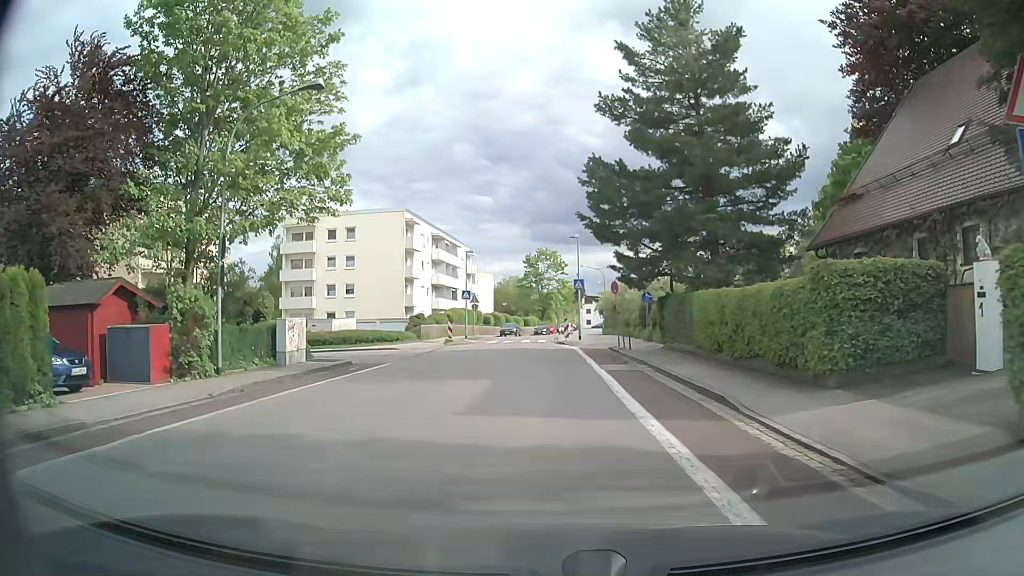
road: tertiary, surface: asphalt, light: Day
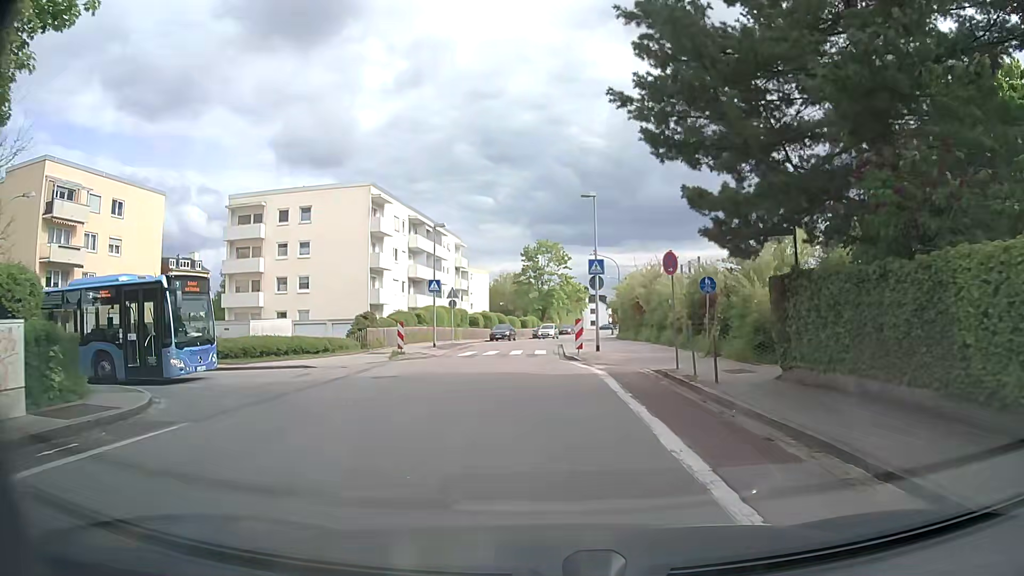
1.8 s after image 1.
(-0.1, +13.5) m; 0°
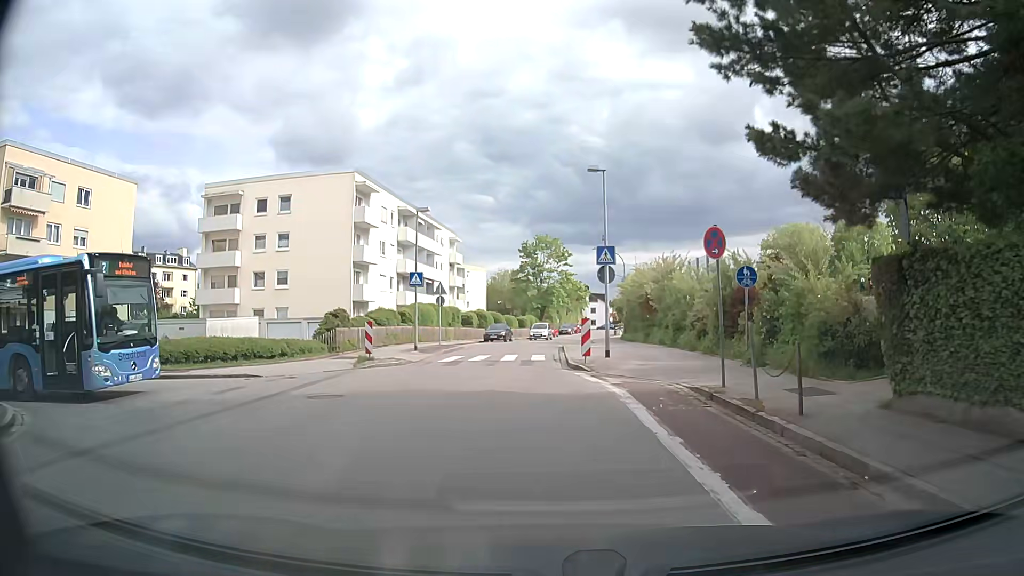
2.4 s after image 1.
(0.0, +4.6) m; 0°
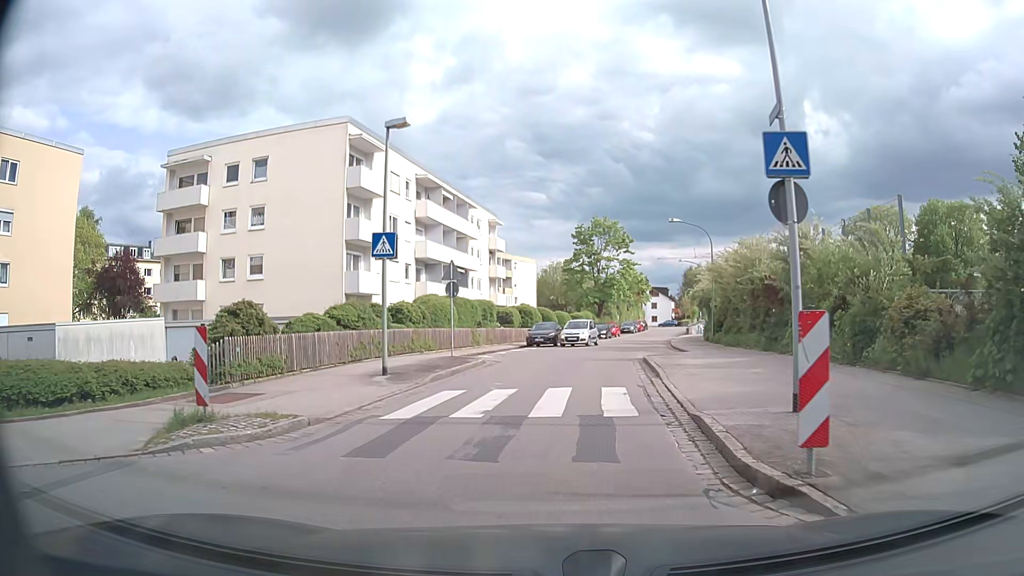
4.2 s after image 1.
(-0.5, +13.2) m; -4°
(0, +10) (+1, +20) (+2, +30) (+4, +40) (+6, +49) (+8, +59) (+11, +69) (+13, +79) (+15, +88) (+18, +98) m
